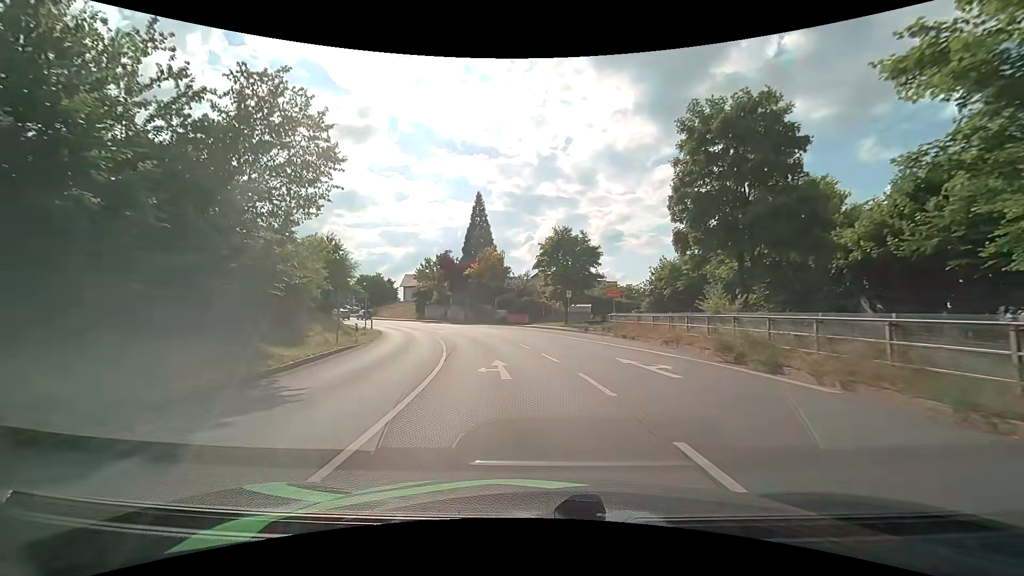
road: primary_link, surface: asphalt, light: Day
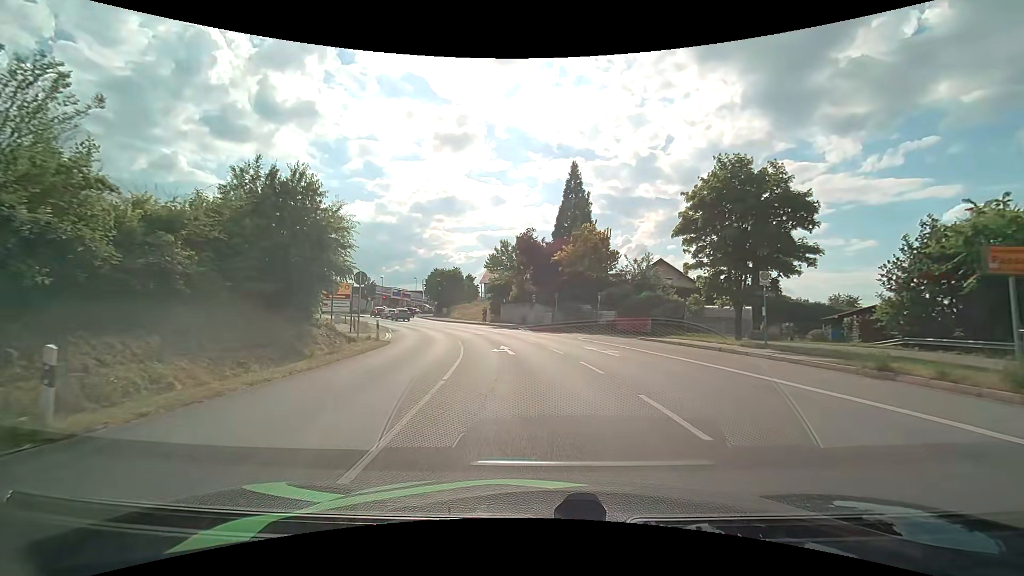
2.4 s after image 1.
(-1.9, +20.4) m; -11°
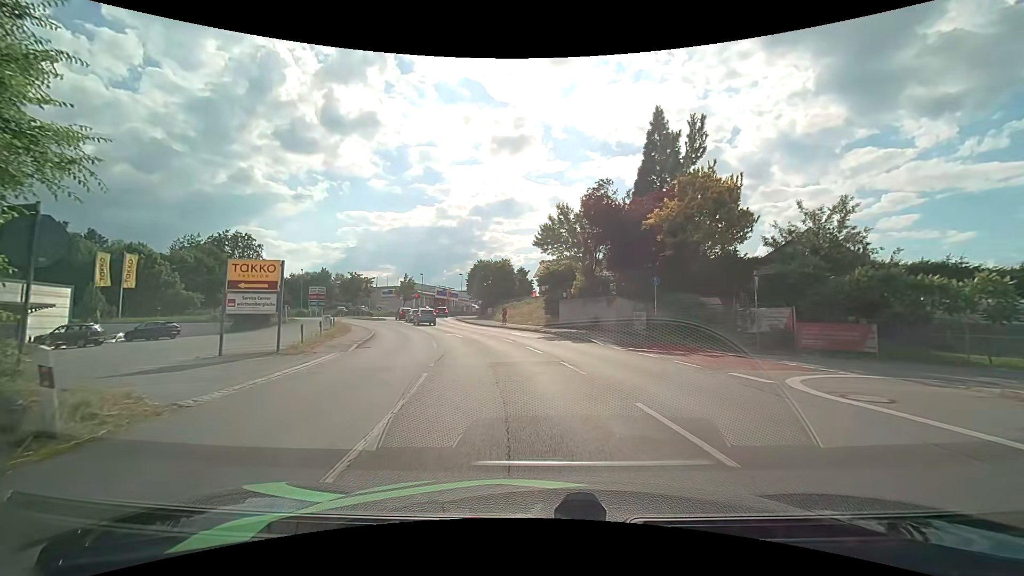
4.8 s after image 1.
(-0.9, +18.5) m; -6°
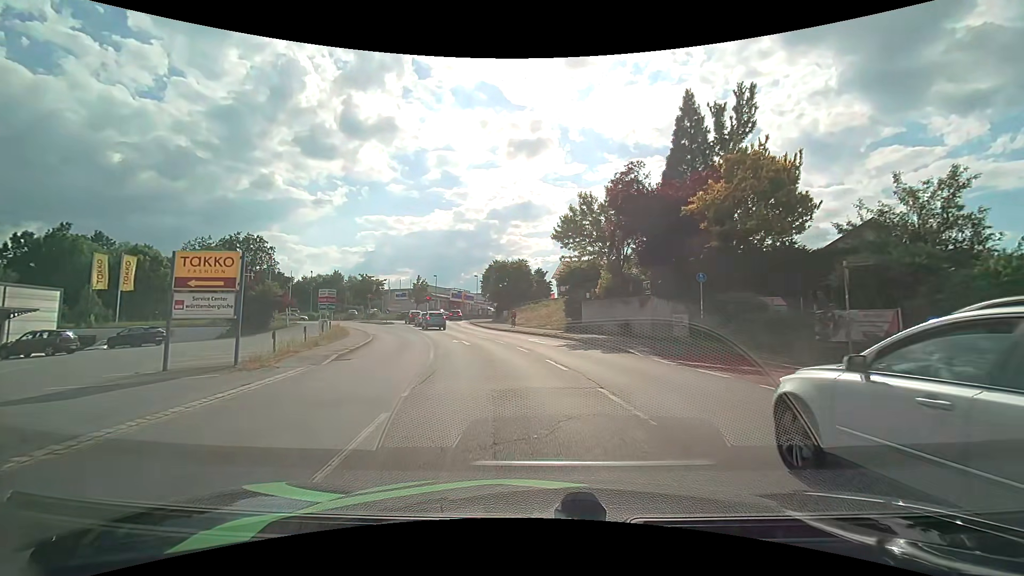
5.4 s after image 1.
(-0.1, +4.2) m; -2°
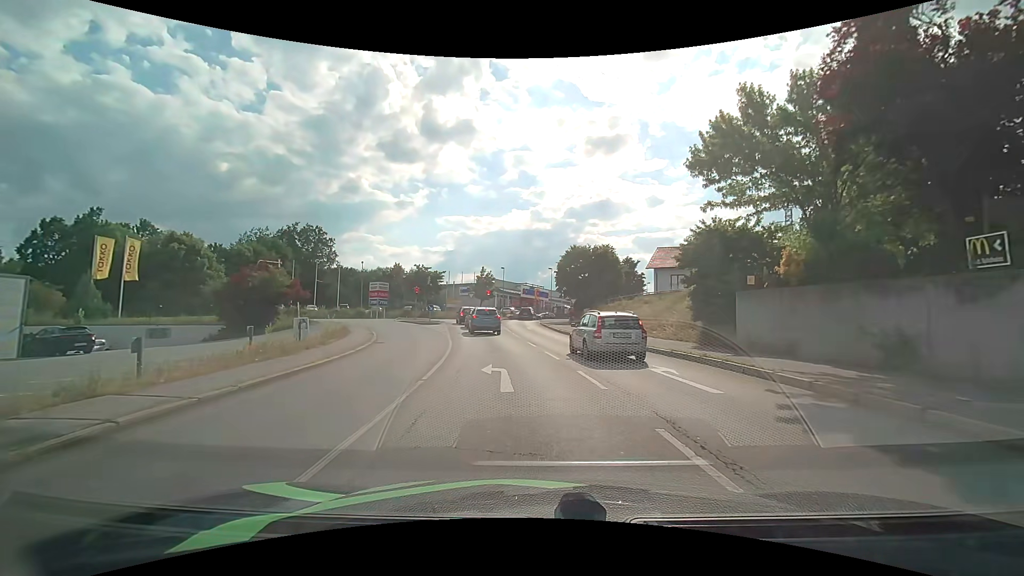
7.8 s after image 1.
(-1.2, +14.7) m; -10°
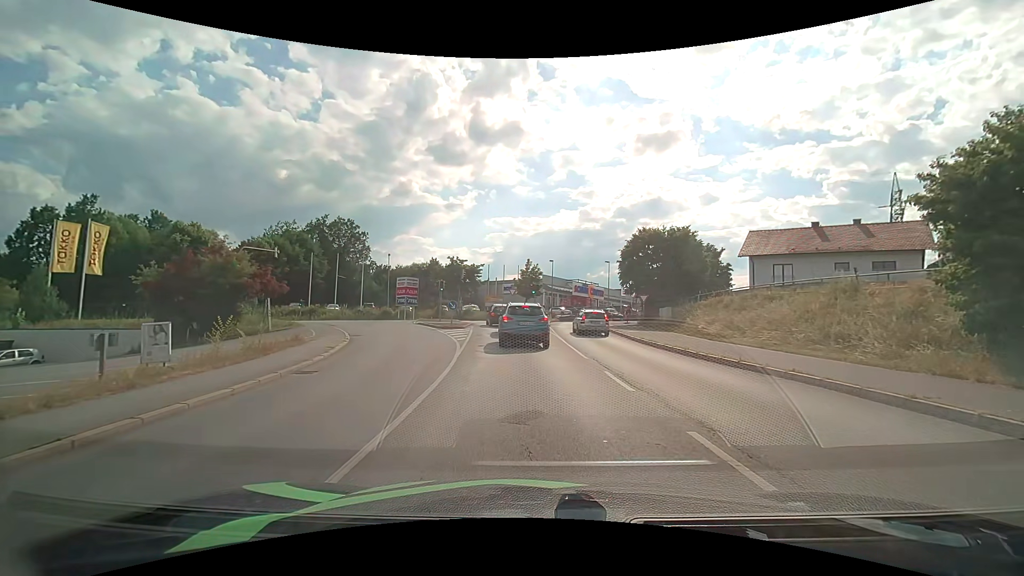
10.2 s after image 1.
(-0.6, +11.9) m; -5°
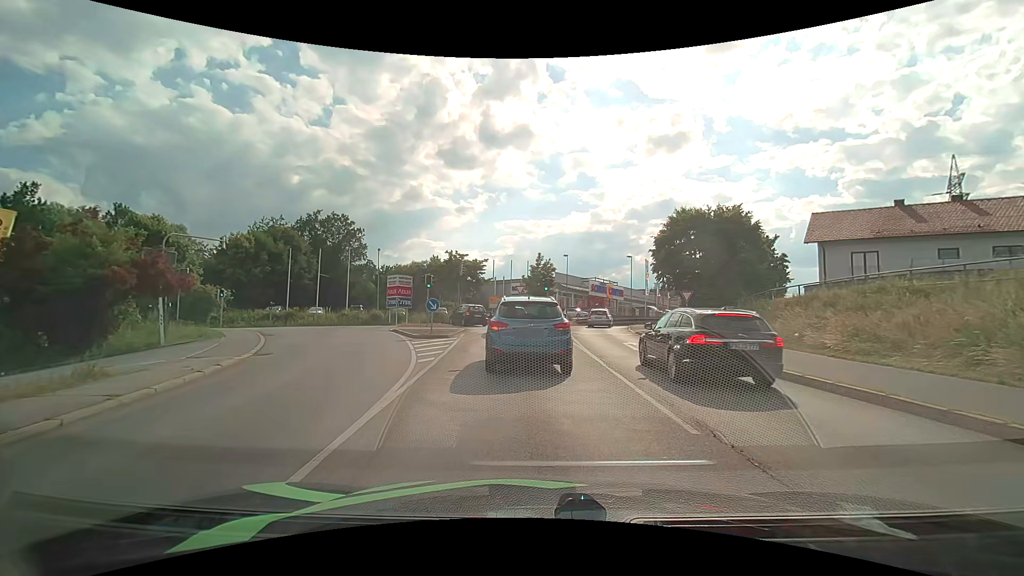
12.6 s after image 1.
(-0.1, +8.9) m; -2°
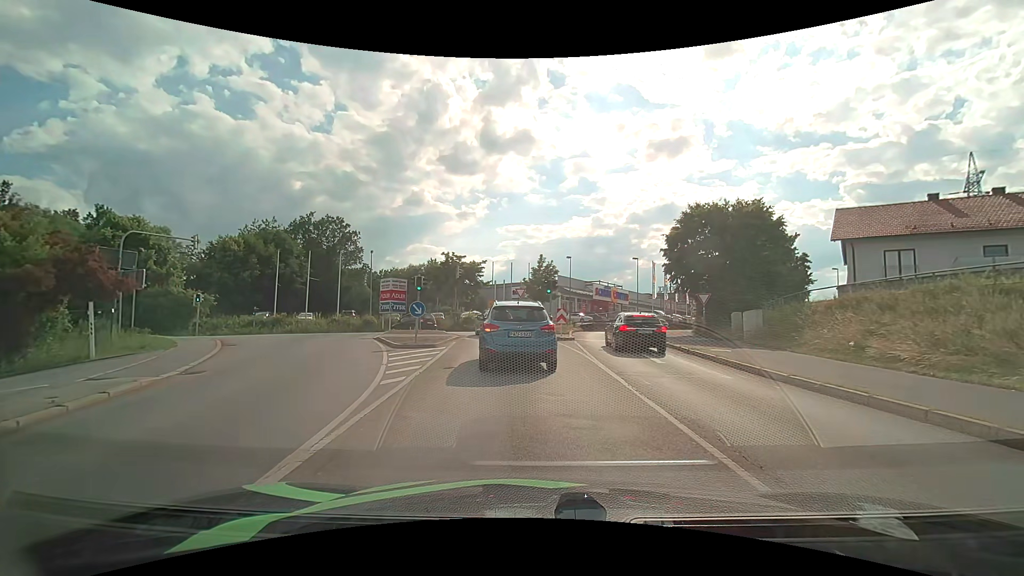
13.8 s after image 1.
(+0.1, +3.2) m; +1°
(0, +10) (-1, +20) (-2, +30) (-7, +39) (-16, +43) (-25, +41) (-35, +39) (-45, +38) (-55, +37) (-65, +38) m
